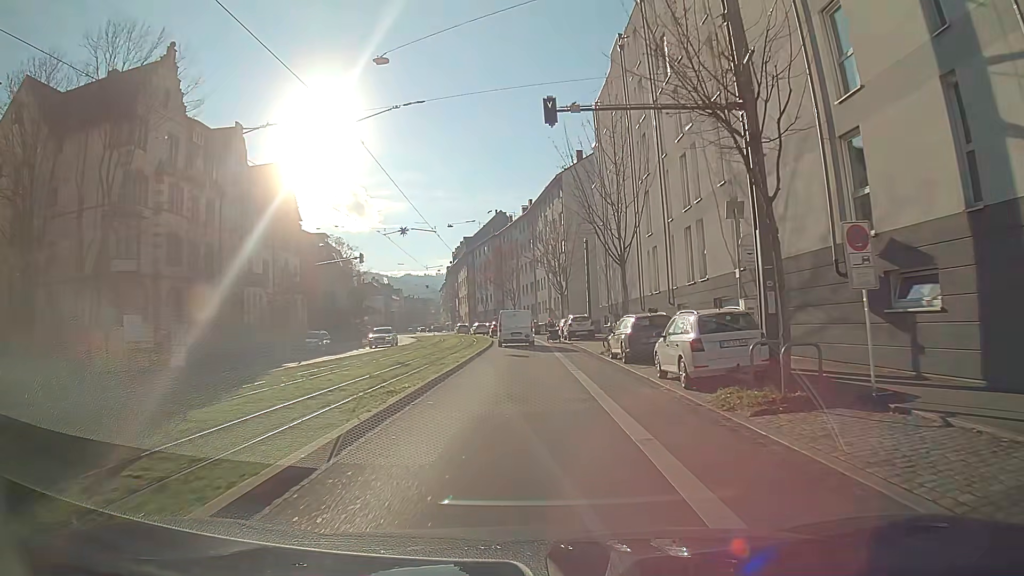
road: primary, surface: asphalt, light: Day
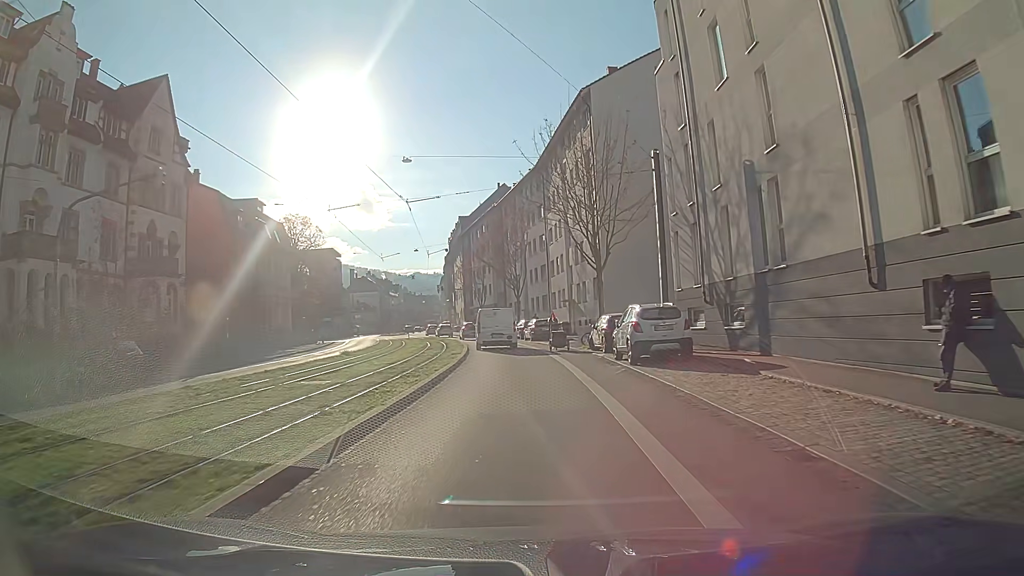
(-0.1, +25.4) m; 0°
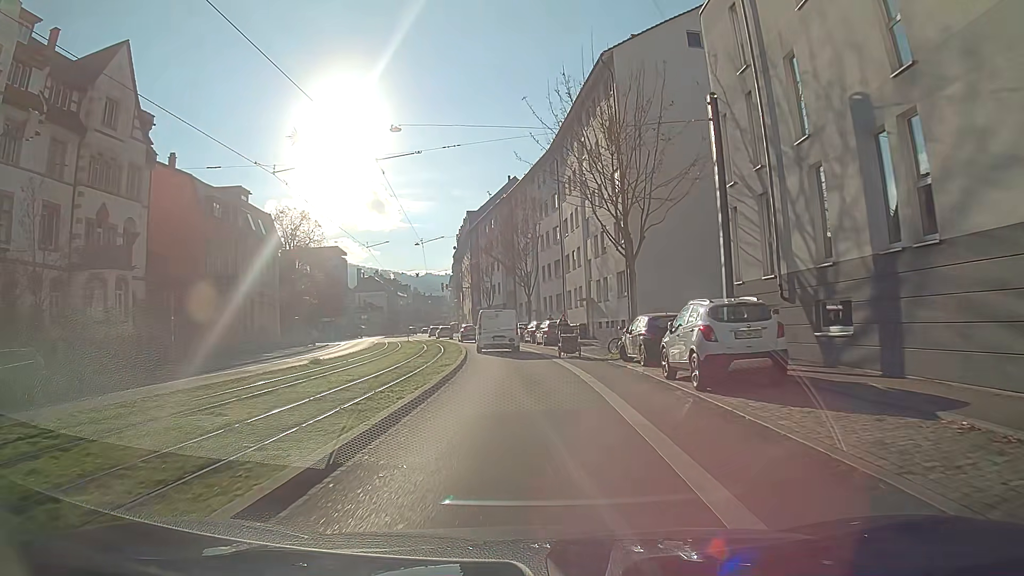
(-0.1, +6.4) m; -1°
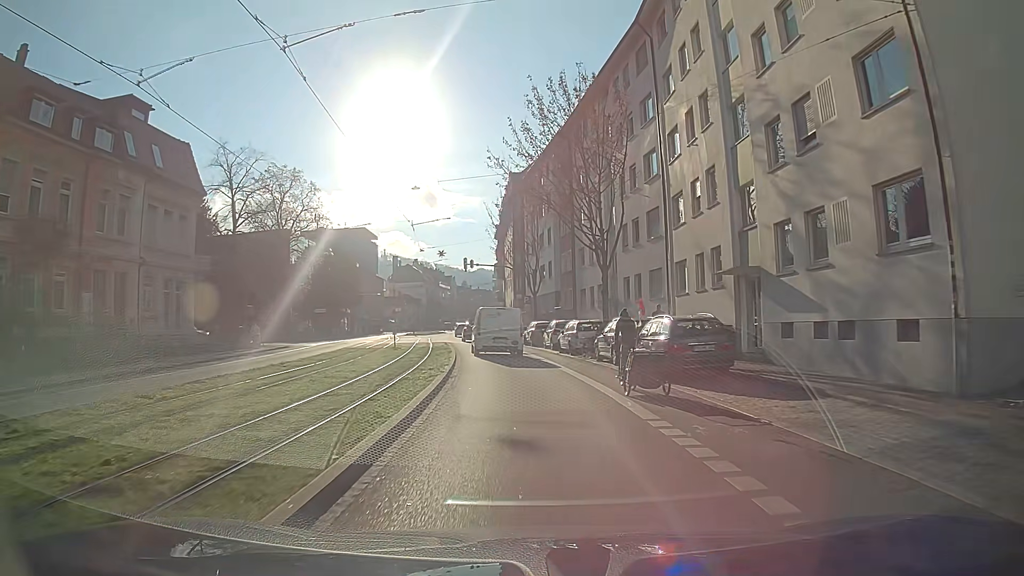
(-0.9, +24.8) m; -5°
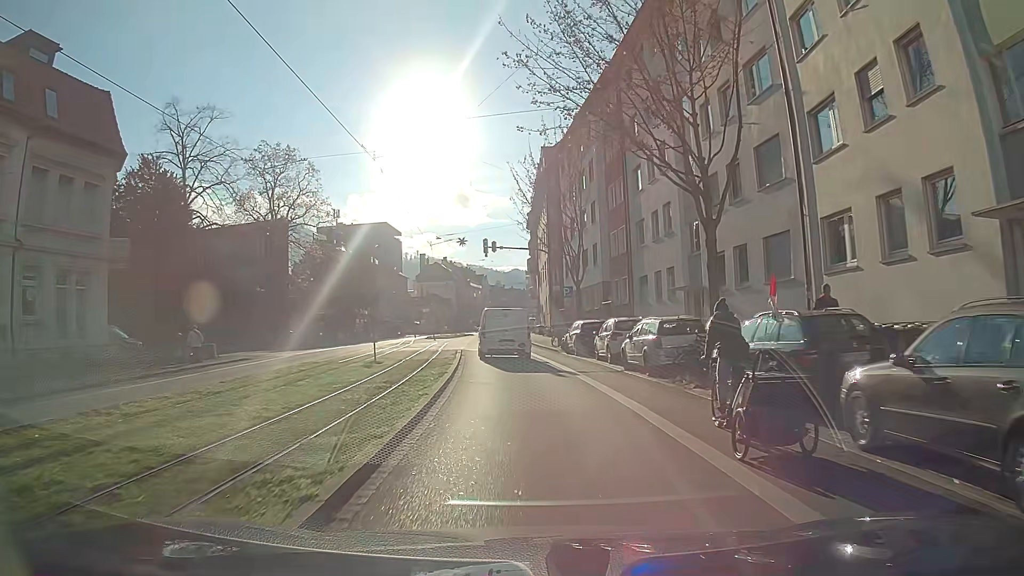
(-0.4, +12.0) m; -3°
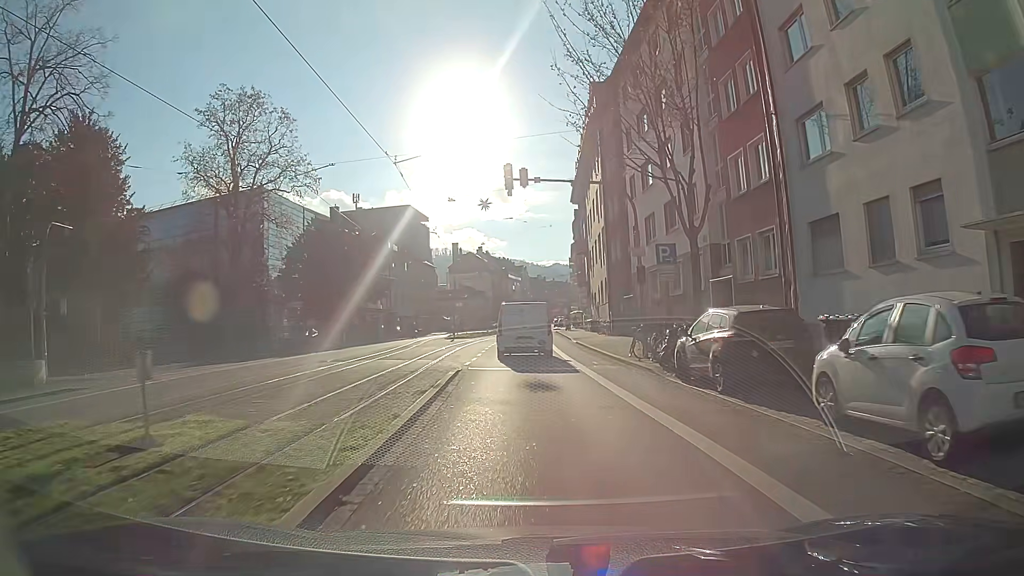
(-0.6, +17.6) m; -3°
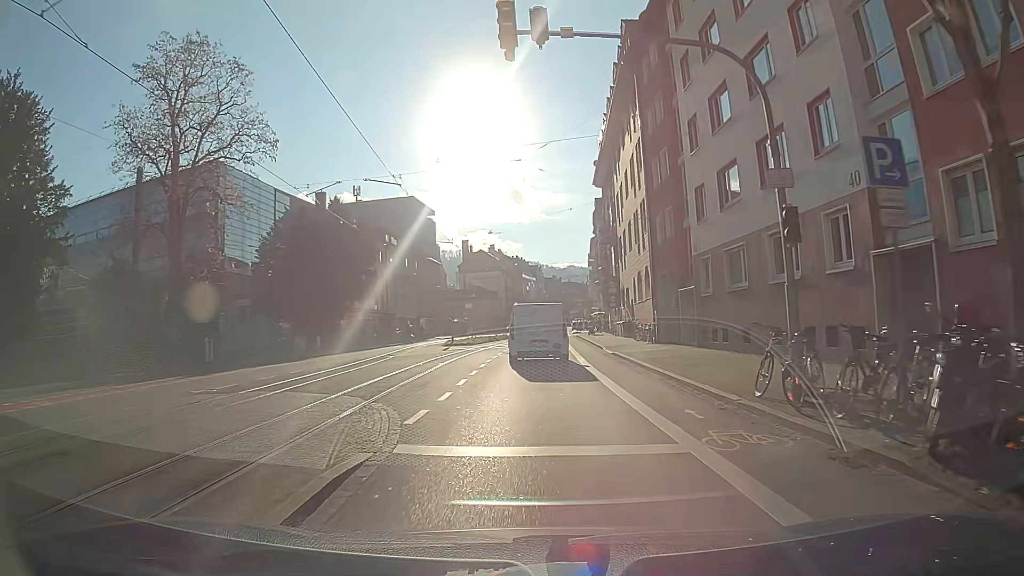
(-0.1, +11.6) m; -1°
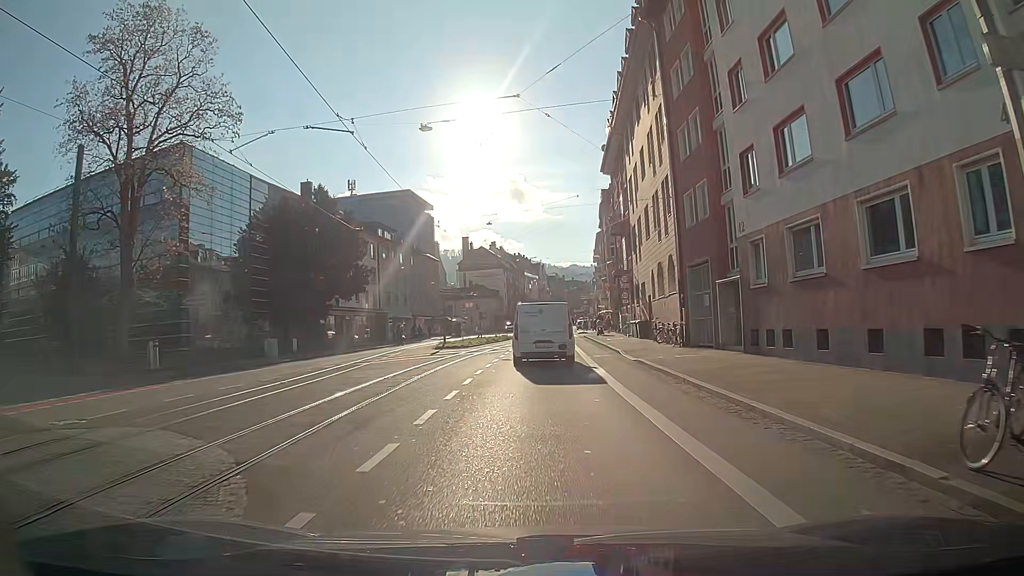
(0.0, +5.7) m; 0°
